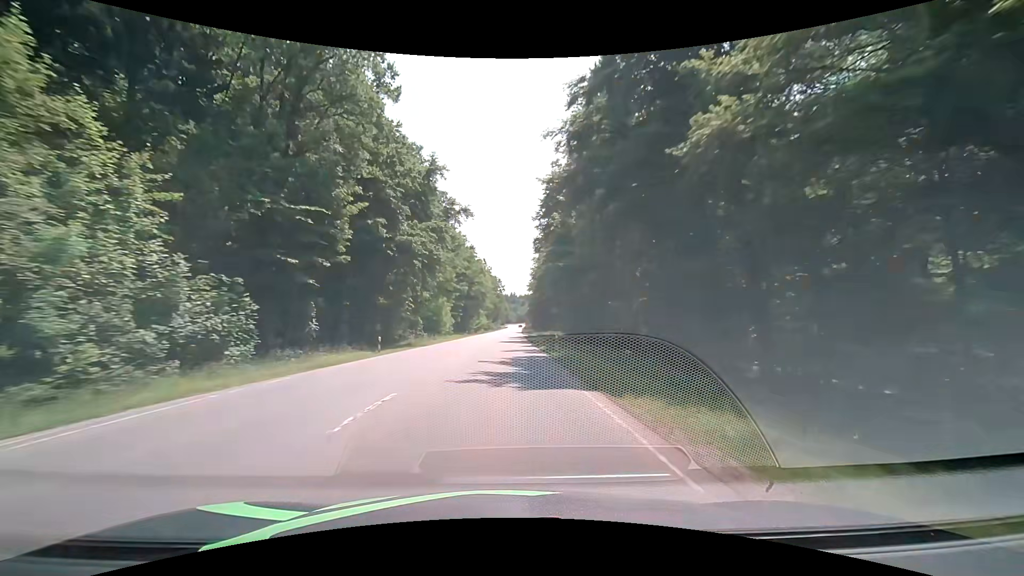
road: secondary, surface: asphalt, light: Day
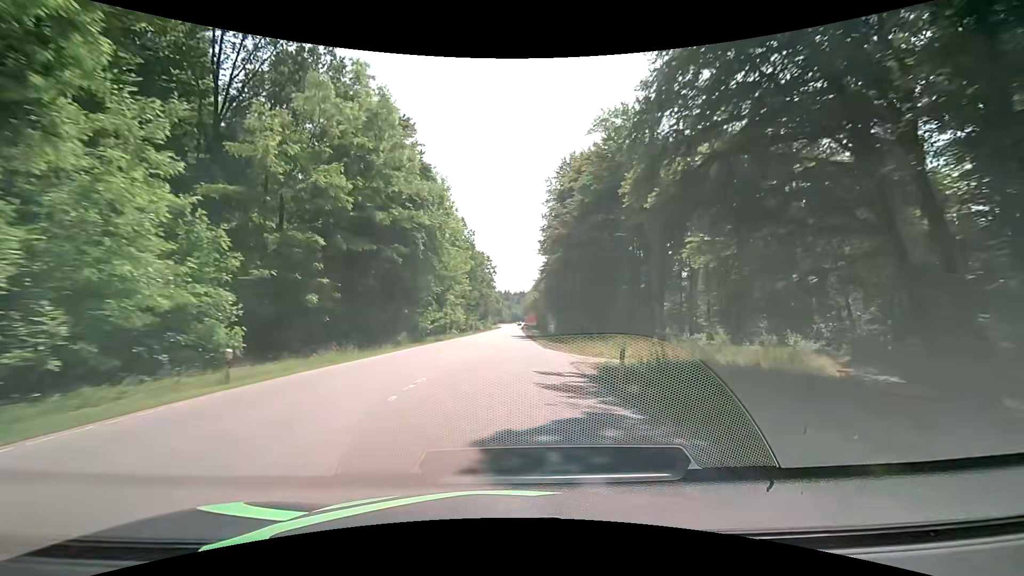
(+0.6, +69.4) m; +1°
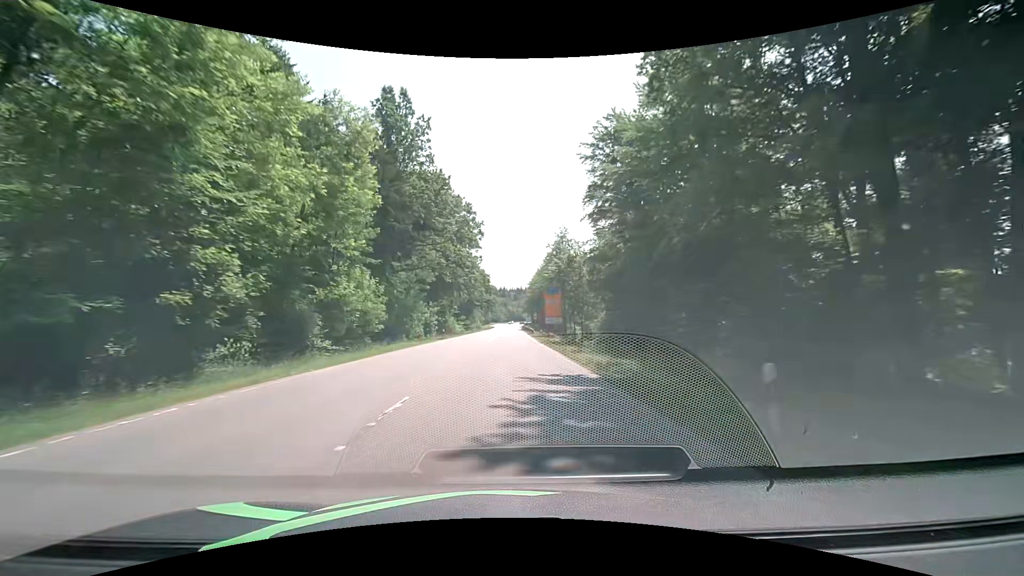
(+0.1, +63.2) m; 0°
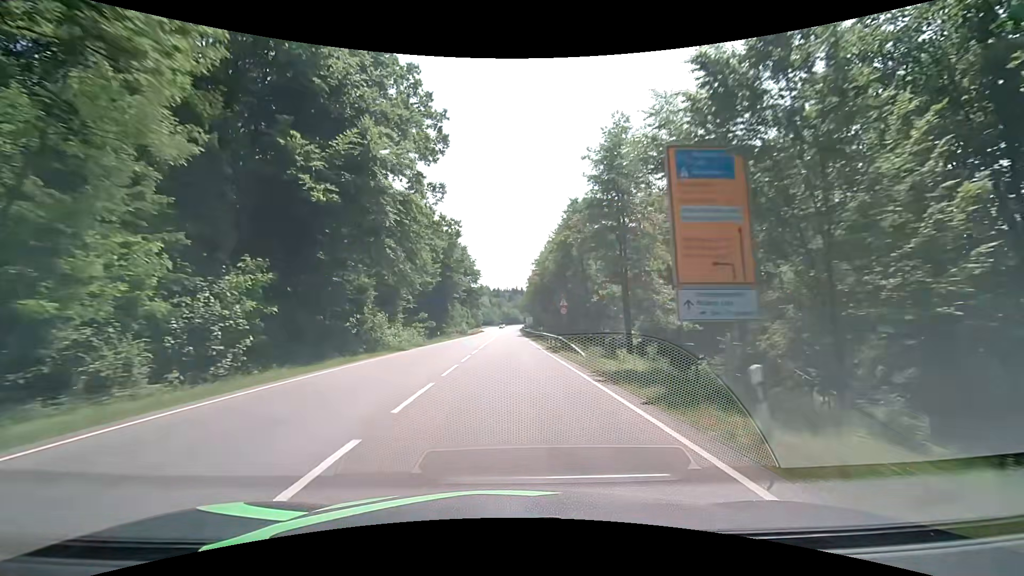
(+0.2, +46.1) m; +1°
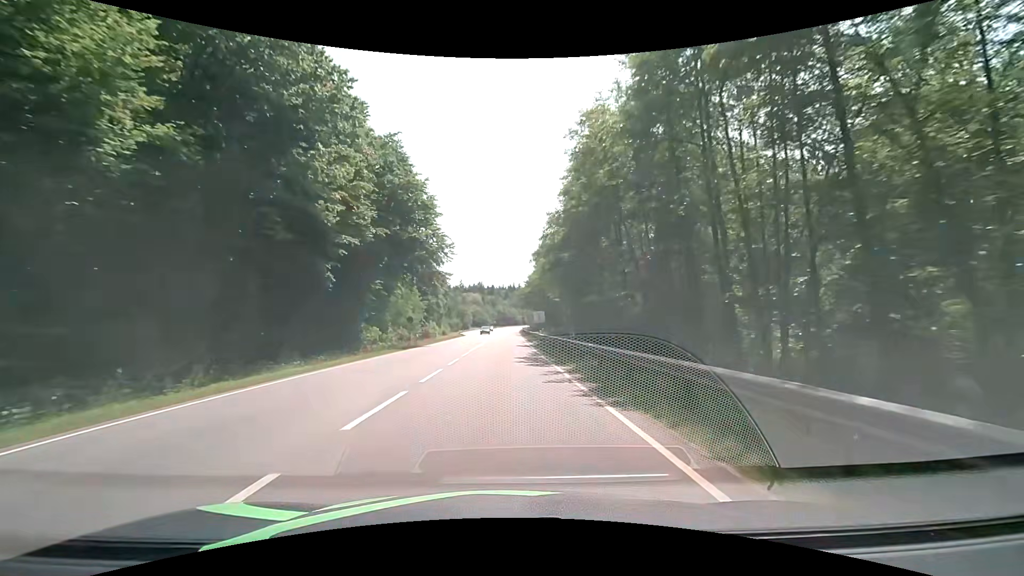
(+0.4, +55.1) m; 0°
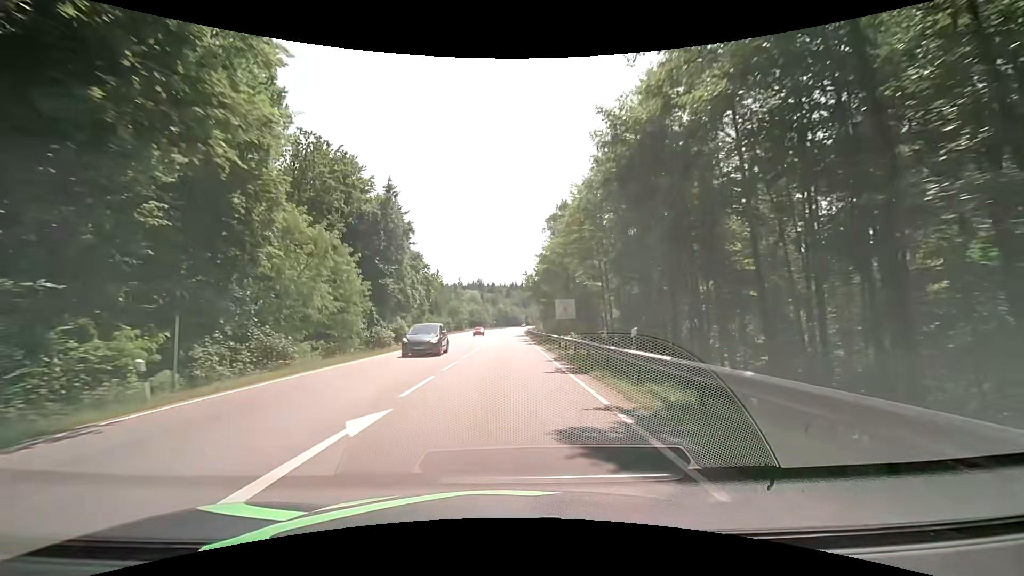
(0.0, +32.5) m; 0°
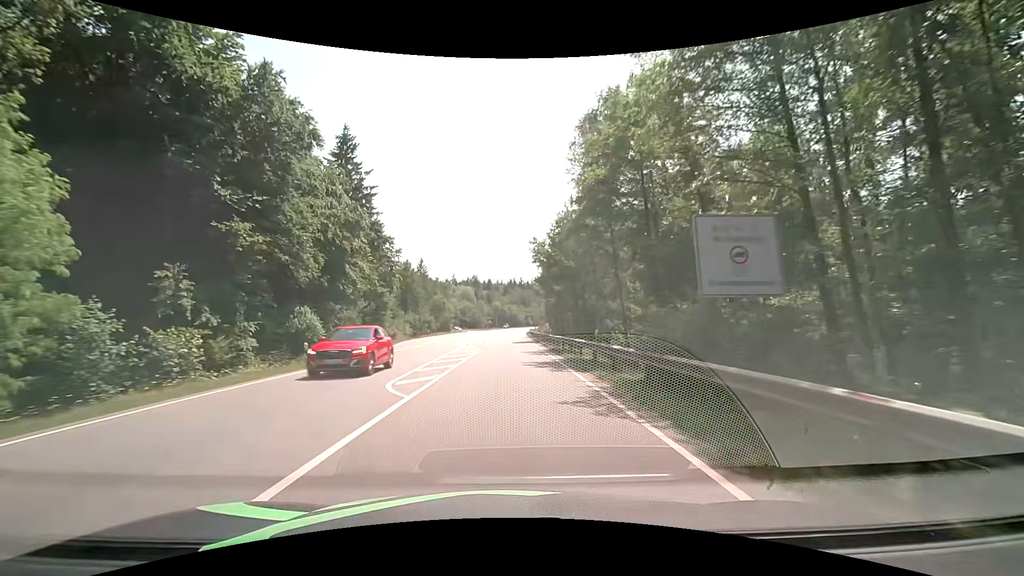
(+0.1, +32.3) m; 0°
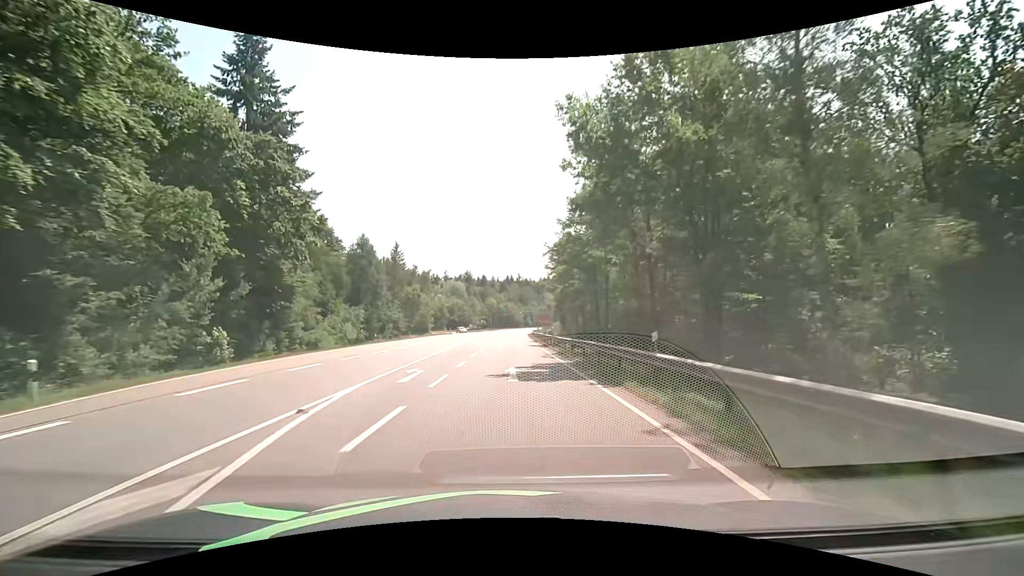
(+0.2, +32.2) m; 0°
(0, +10) (0, +20) (0, +30) (+1, +40) (+1, +50) (+1, +60) (+2, +70) (+2, +80) (+2, +90) (+3, +100) m
